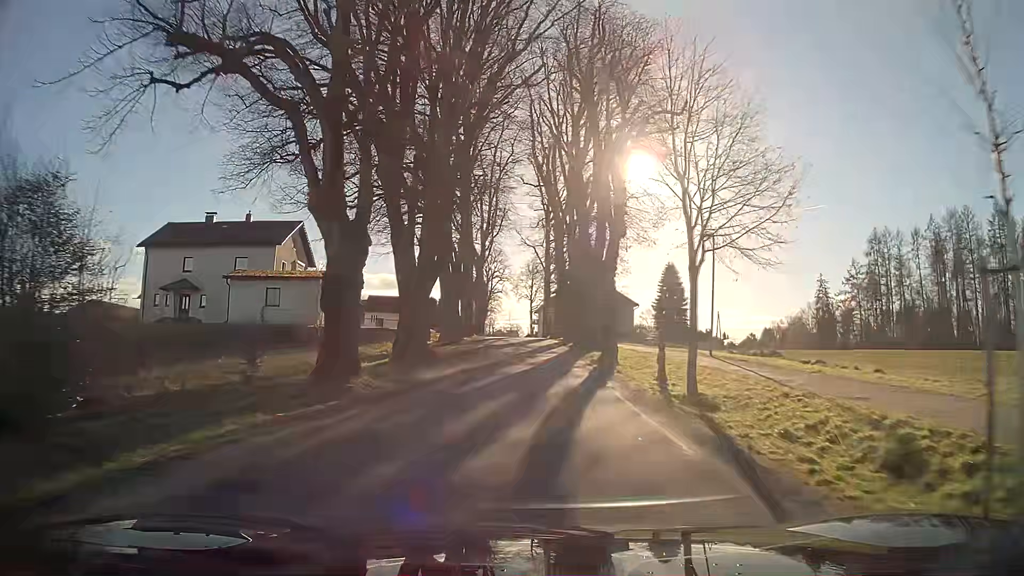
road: secondary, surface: asphalt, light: Day
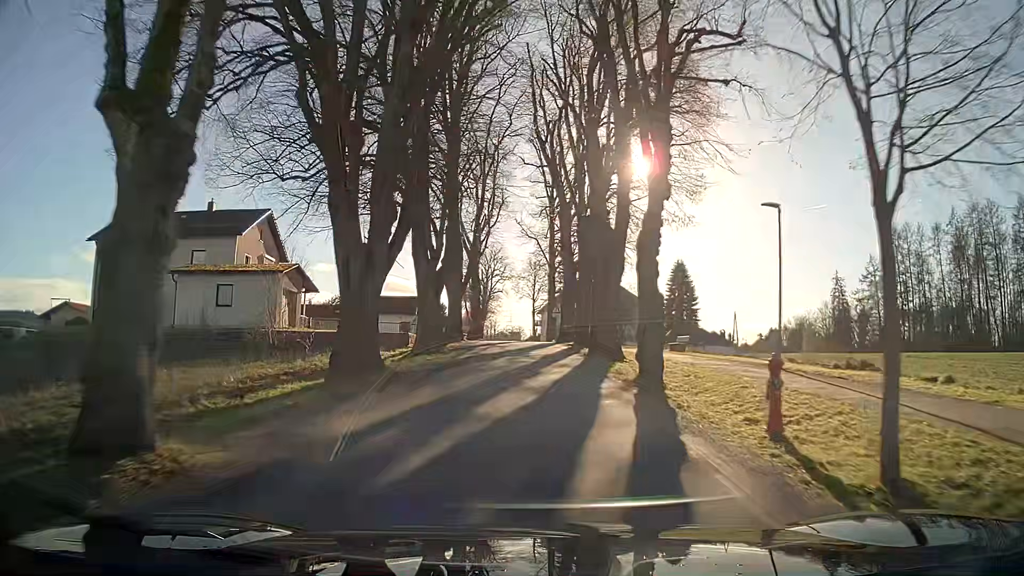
(0.0, +7.5) m; 0°
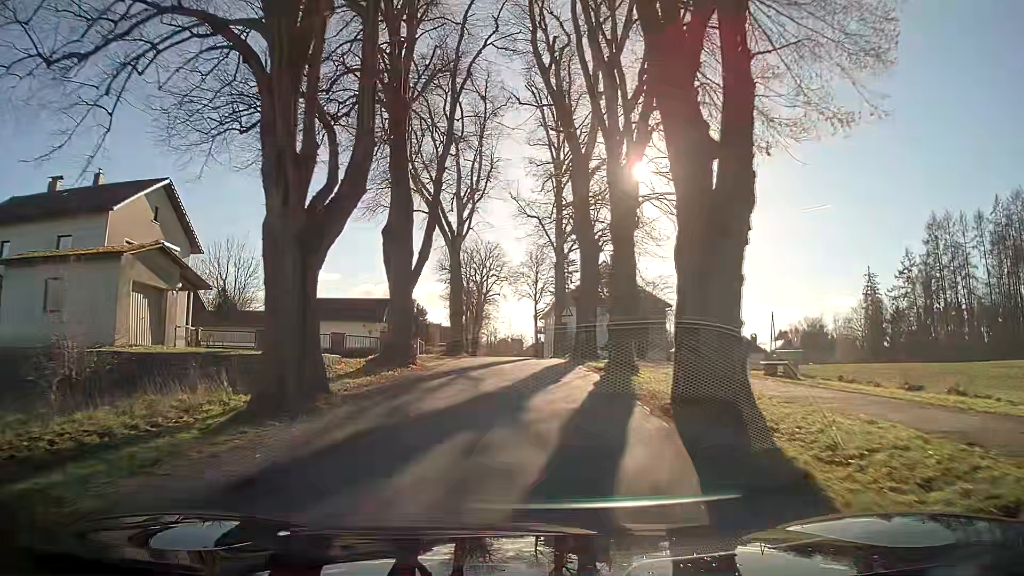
(0.0, +14.9) m; 0°
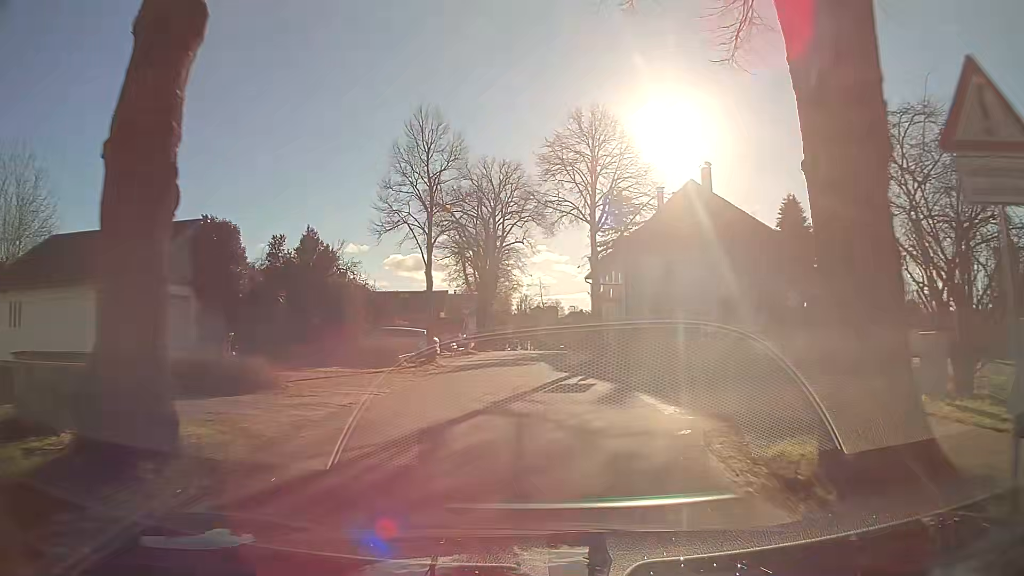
(-1.1, +35.4) m; -4°
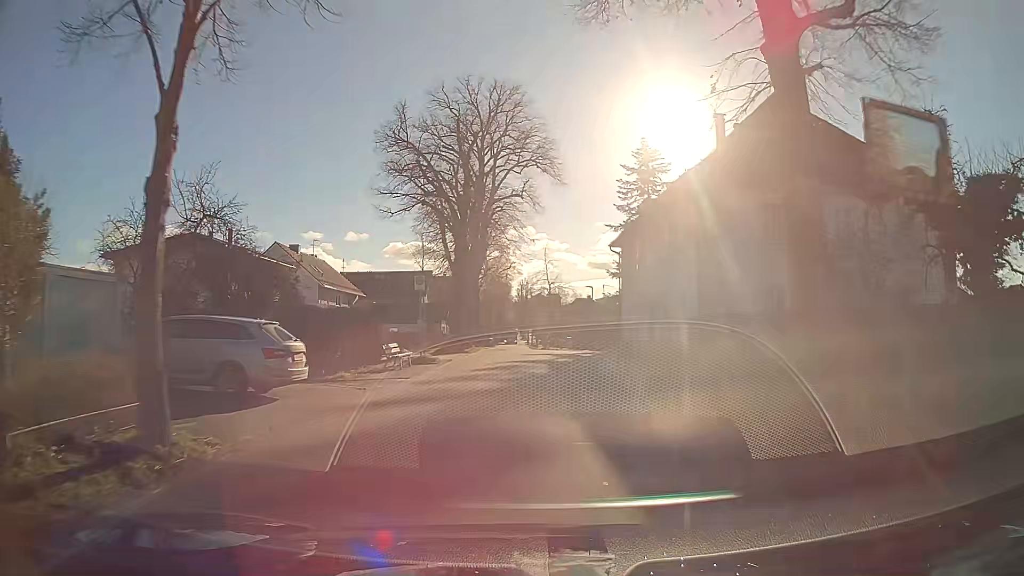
(-0.1, +19.1) m; +1°
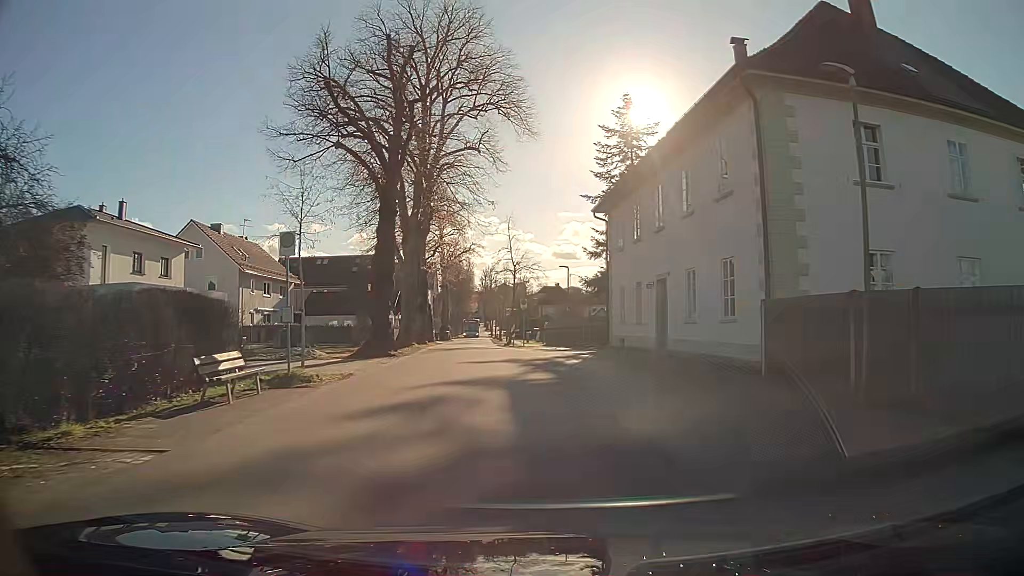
(+0.2, +10.8) m; +3°
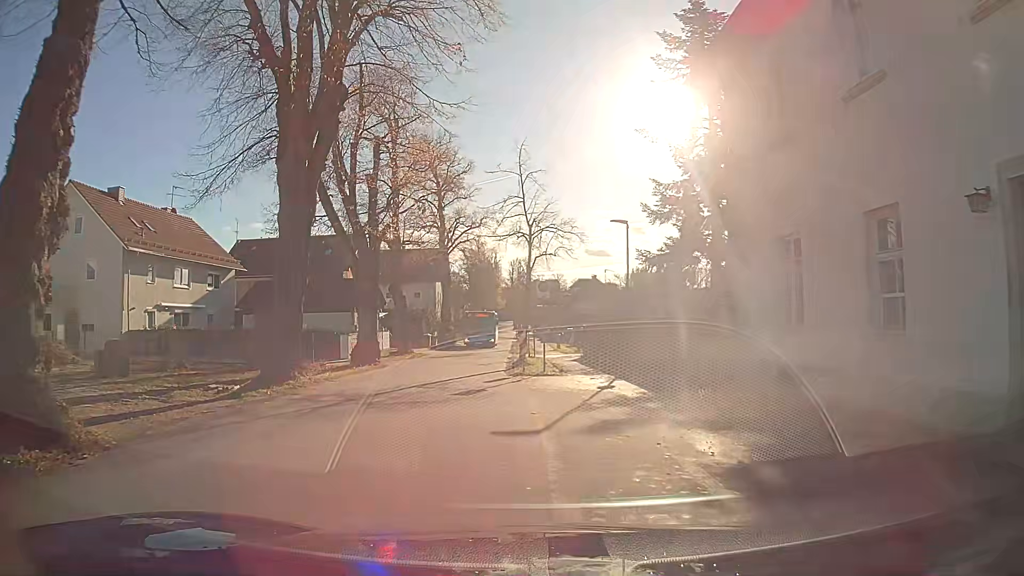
(-0.2, +19.3) m; -4°
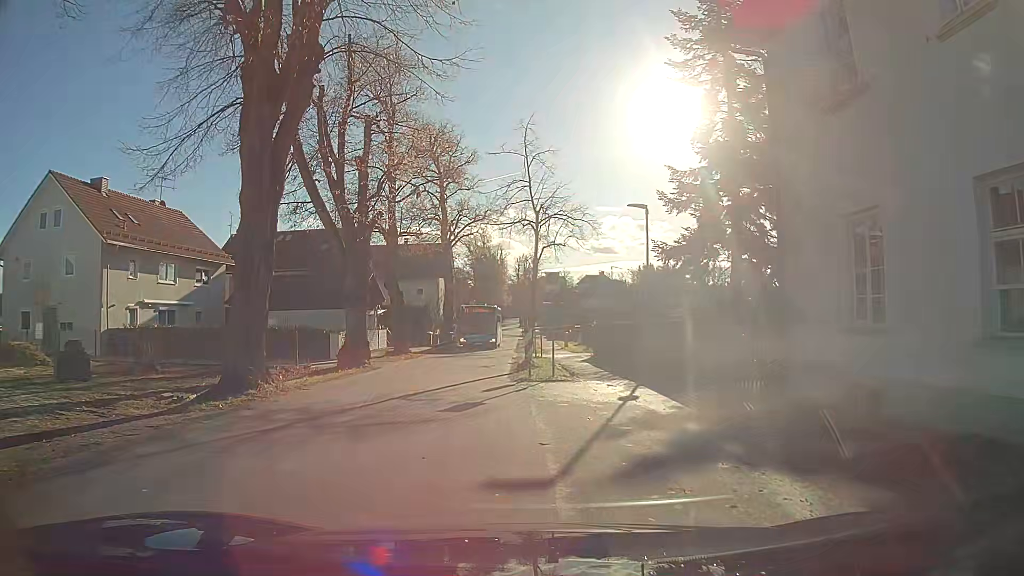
(0.0, +2.6) m; 0°
